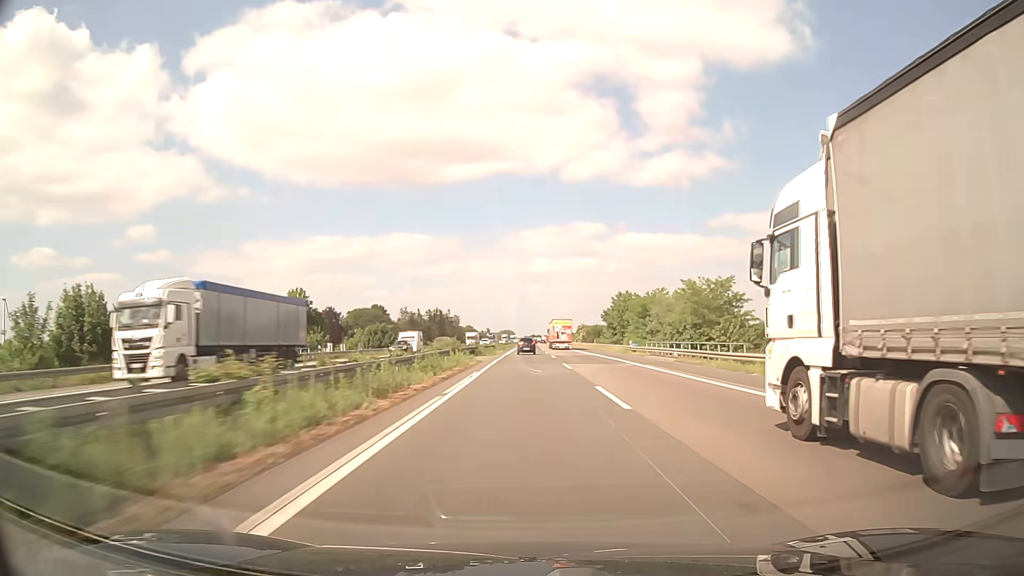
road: motorway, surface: asphalt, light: Day
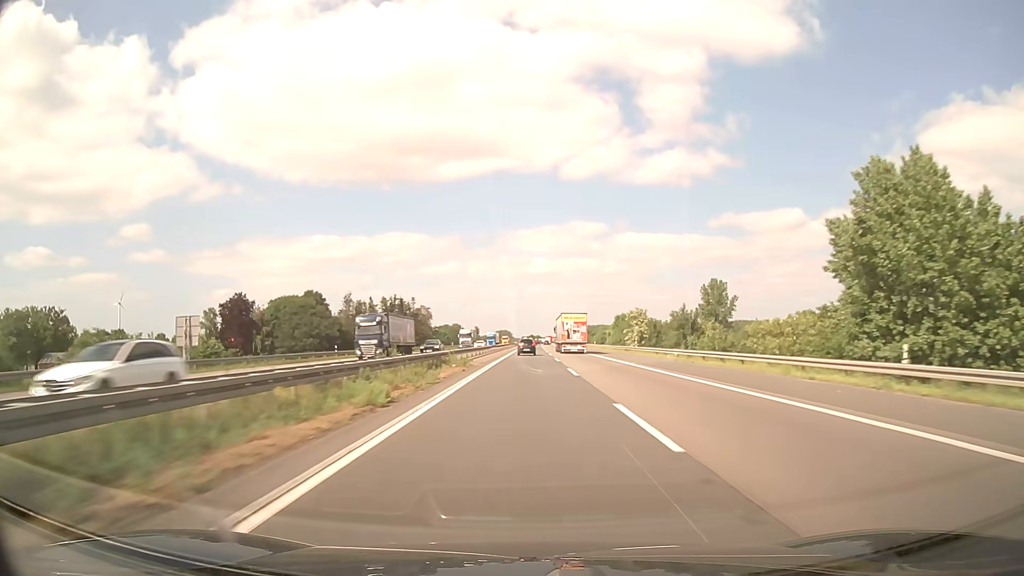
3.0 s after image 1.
(+0.2, +95.3) m; 0°
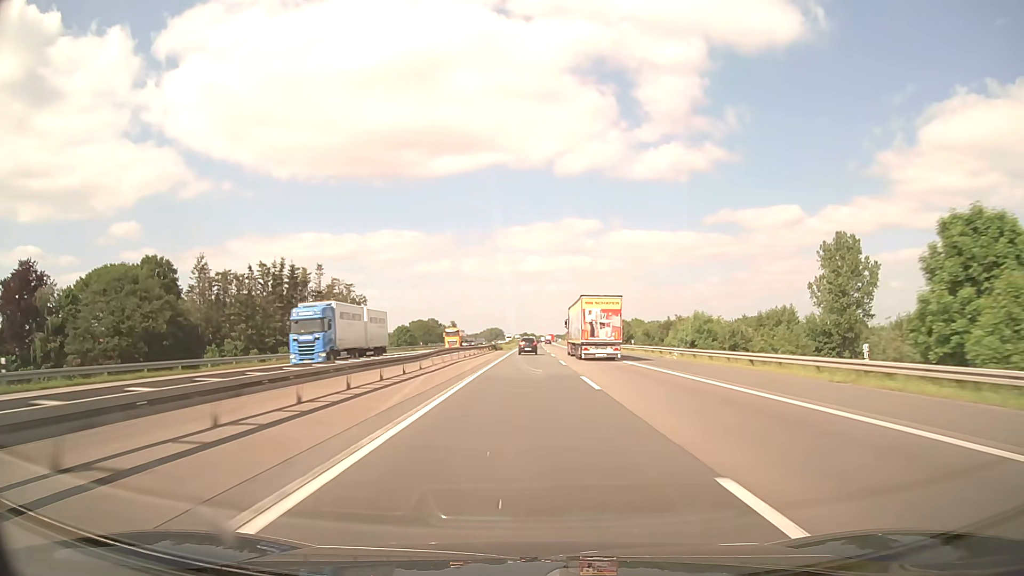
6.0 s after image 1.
(+0.5, +98.1) m; +1°
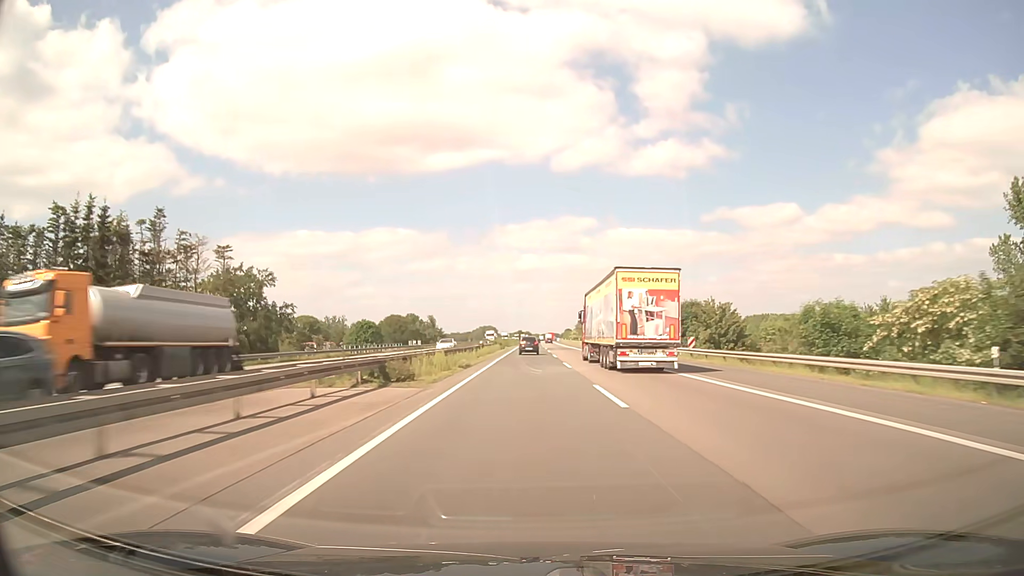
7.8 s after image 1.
(+0.1, +59.3) m; 0°
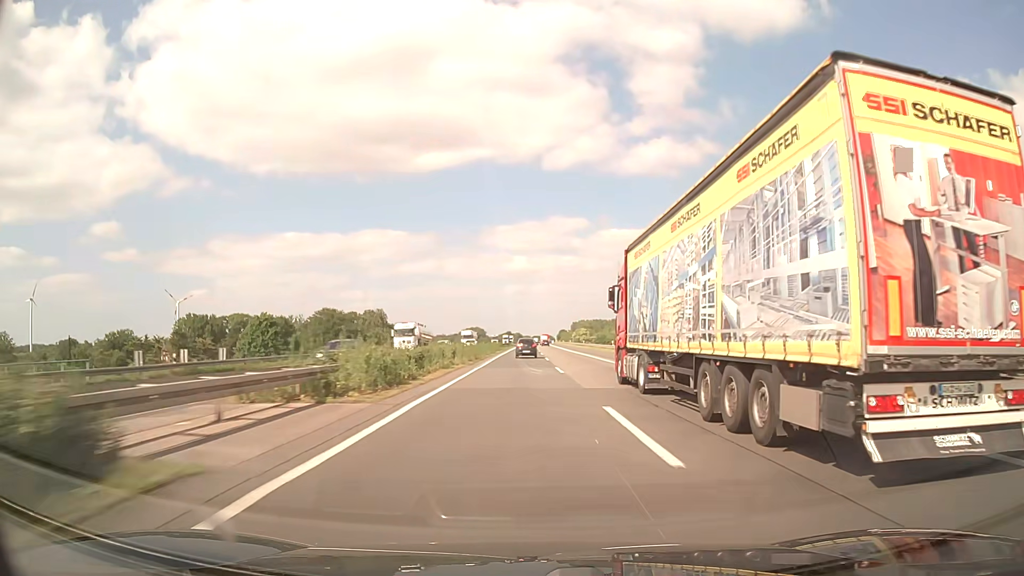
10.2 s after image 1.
(+0.6, +78.0) m; +1°
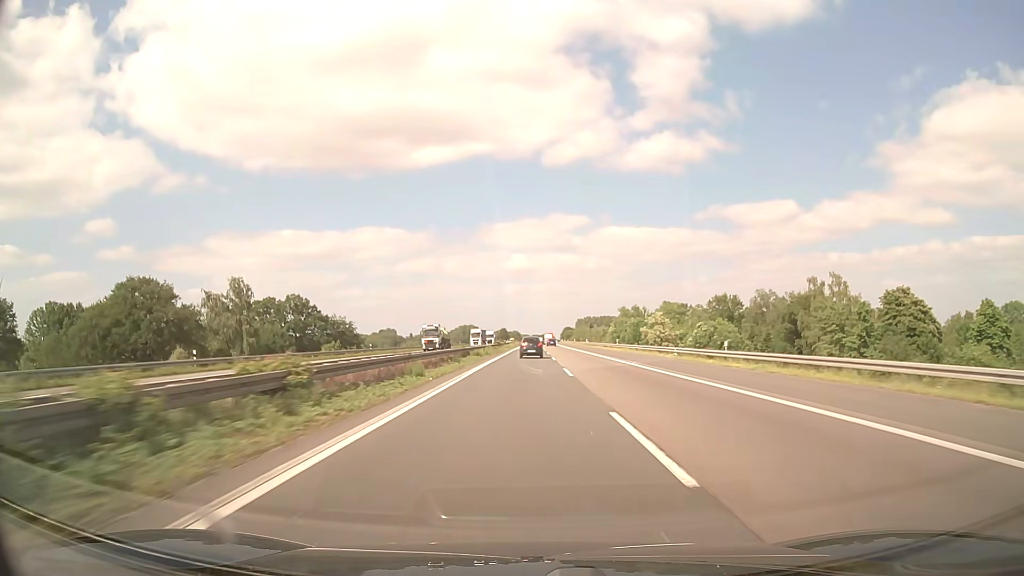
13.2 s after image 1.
(-0.2, +96.2) m; 0°
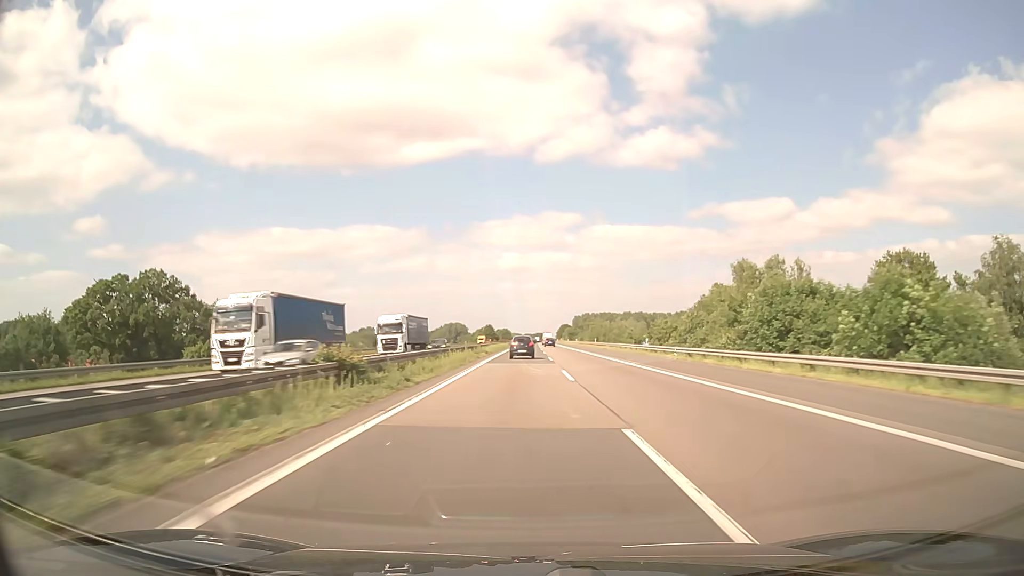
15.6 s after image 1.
(+0.6, +76.6) m; +1°
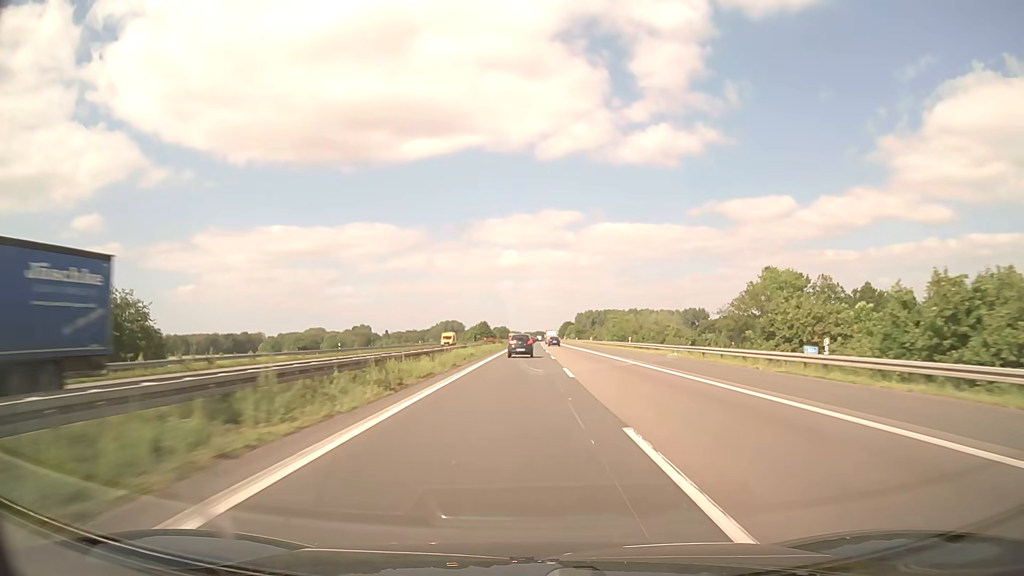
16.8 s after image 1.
(0.0, +37.5) m; 0°
(0, +10) (0, +20) (0, +30) (0, +40) (0, +50) (0, +60) (0, +70) (0, +80) (0, +90) (0, +100) m
